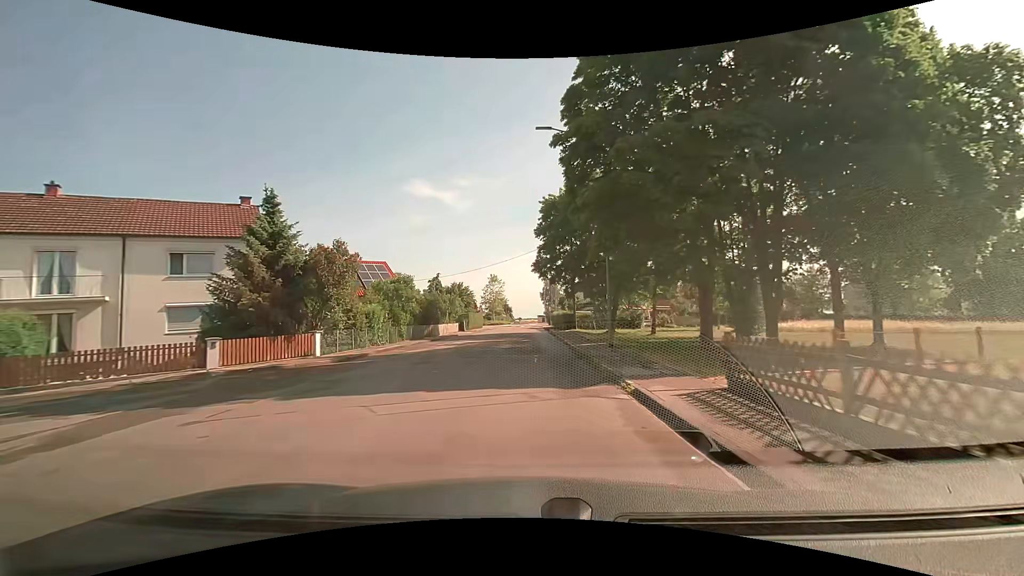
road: tertiary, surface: asphalt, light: Day
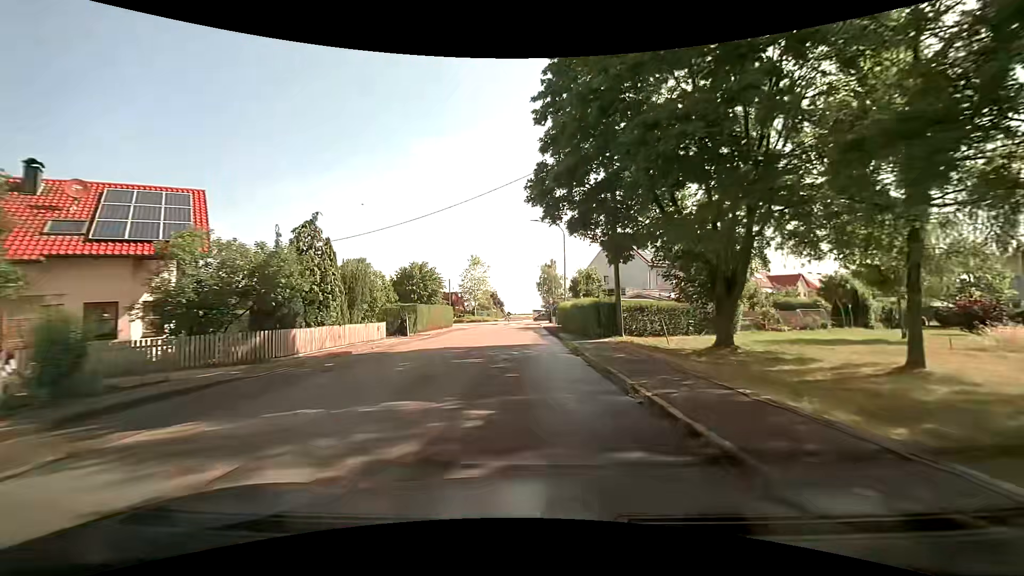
(+0.2, +28.3) m; +1°
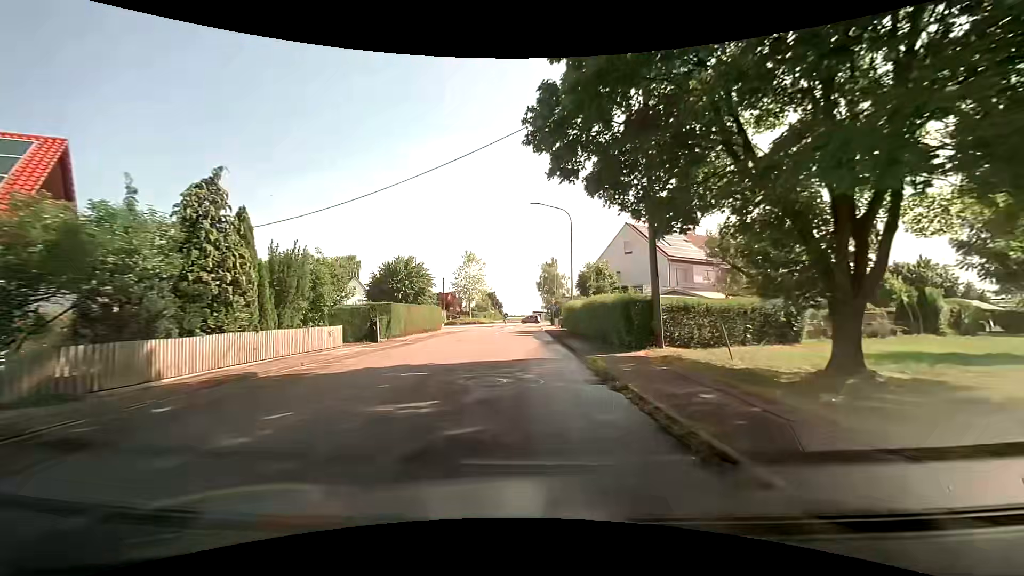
(0.0, +7.2) m; 0°
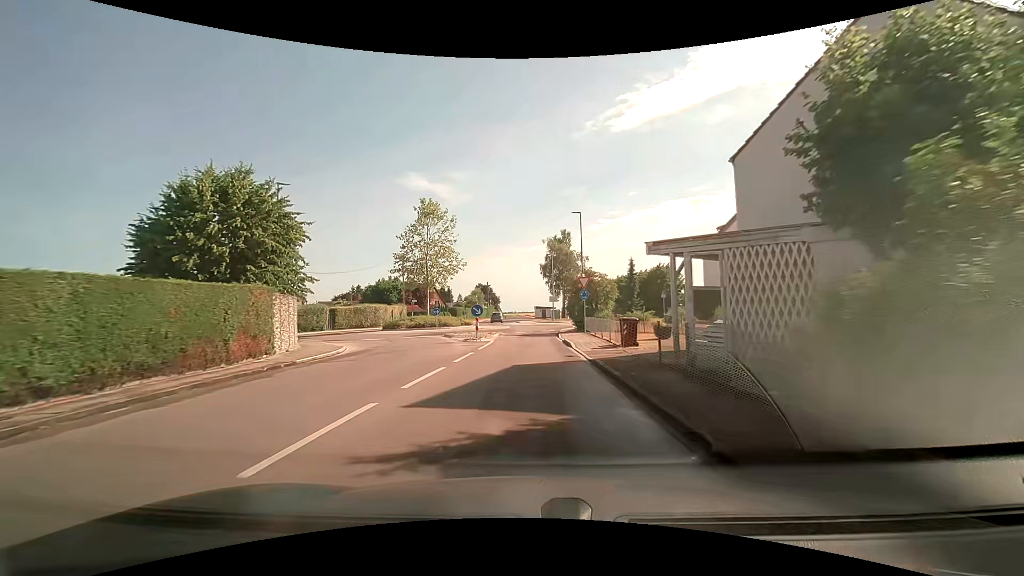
(-0.2, +33.6) m; 0°
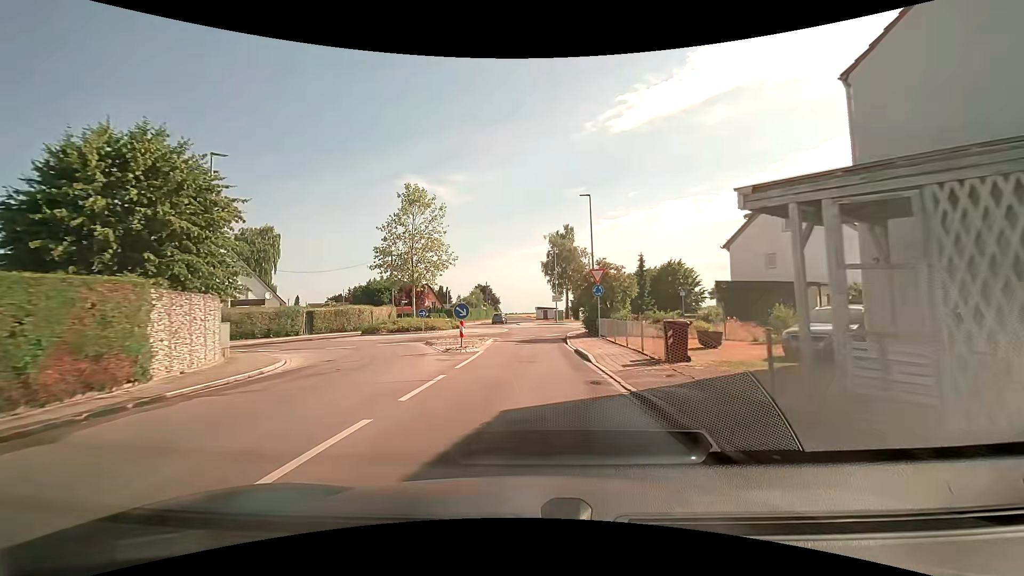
(0.0, +5.7) m; 0°
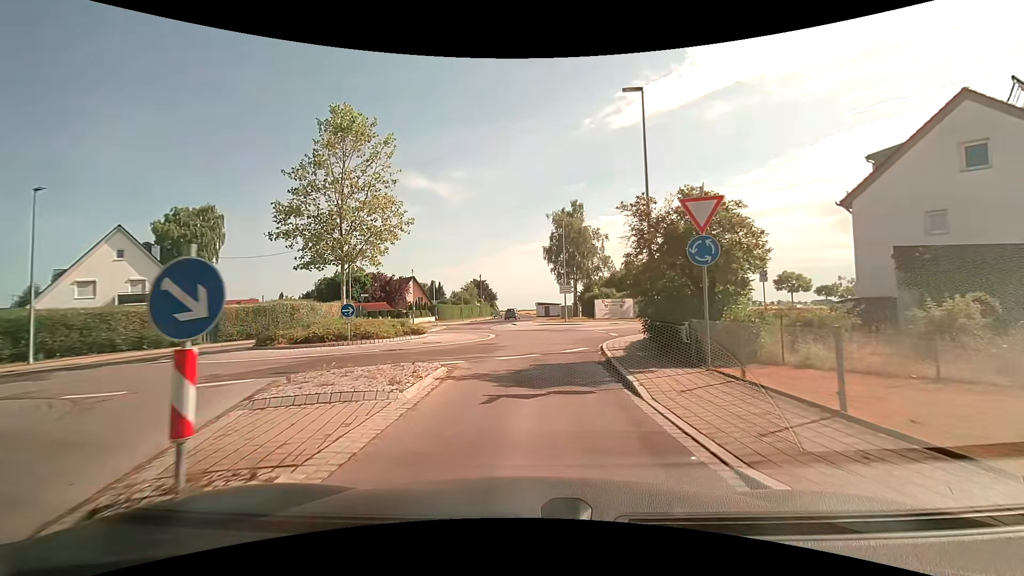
(-0.1, +14.5) m; 0°
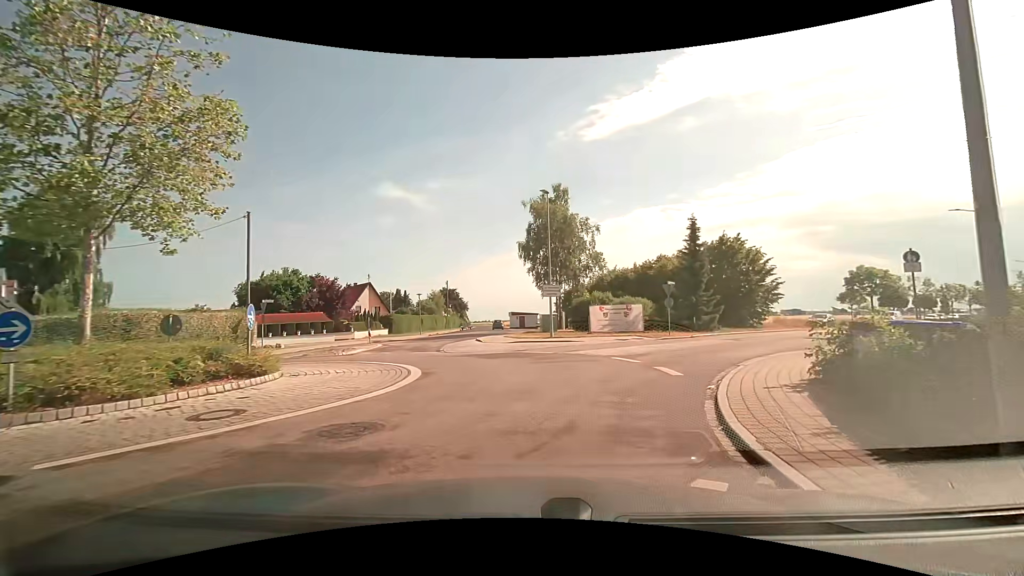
(+0.2, +12.6) m; +3°
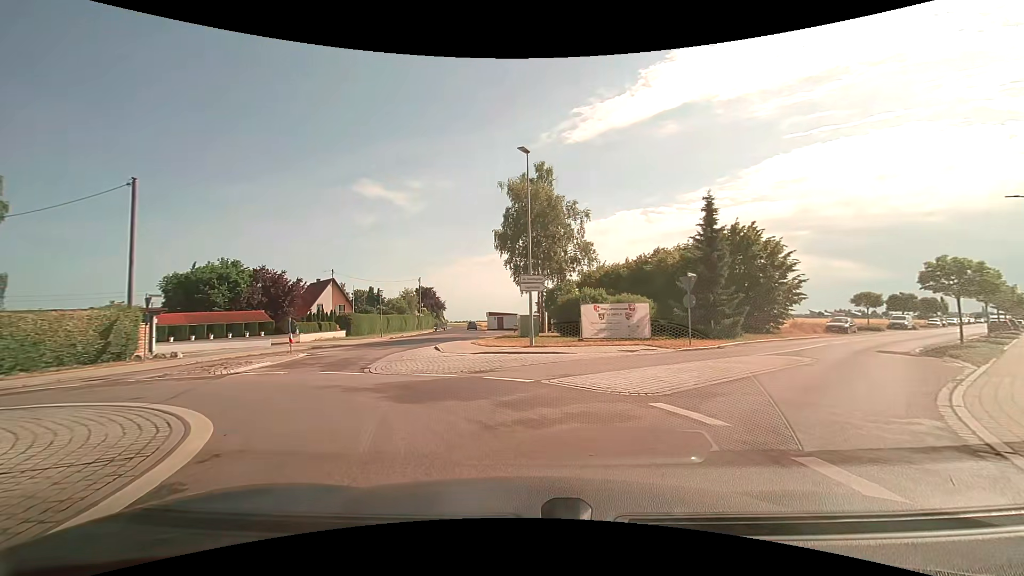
(+0.3, +7.7) m; +4°
(-2, +10) (-7, +18) (-8, +28) (-8, +38) (-8, +48) (-8, +58) (-9, +68) (-10, +78) (-11, +88) (-13, +98) m
